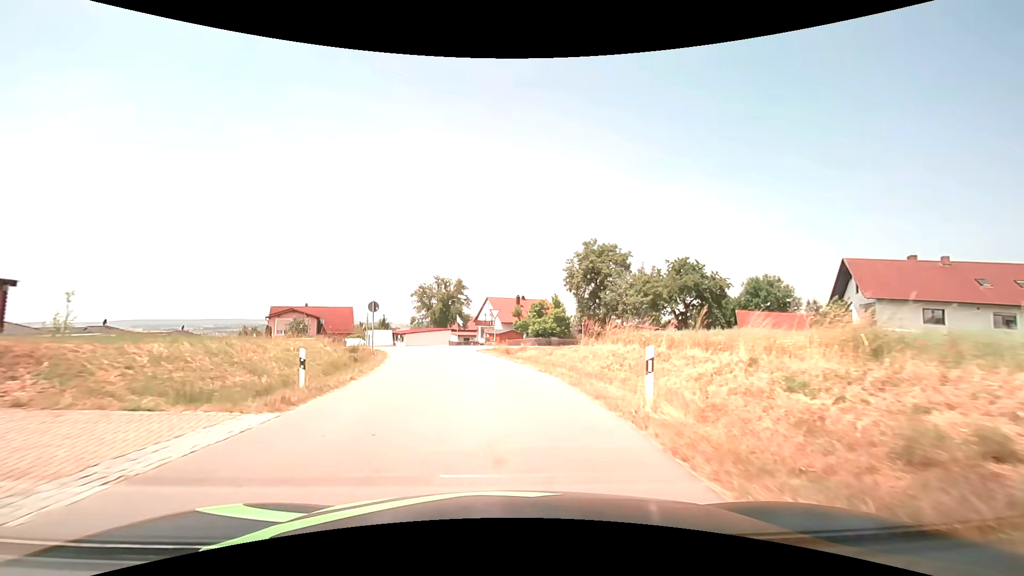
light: Day
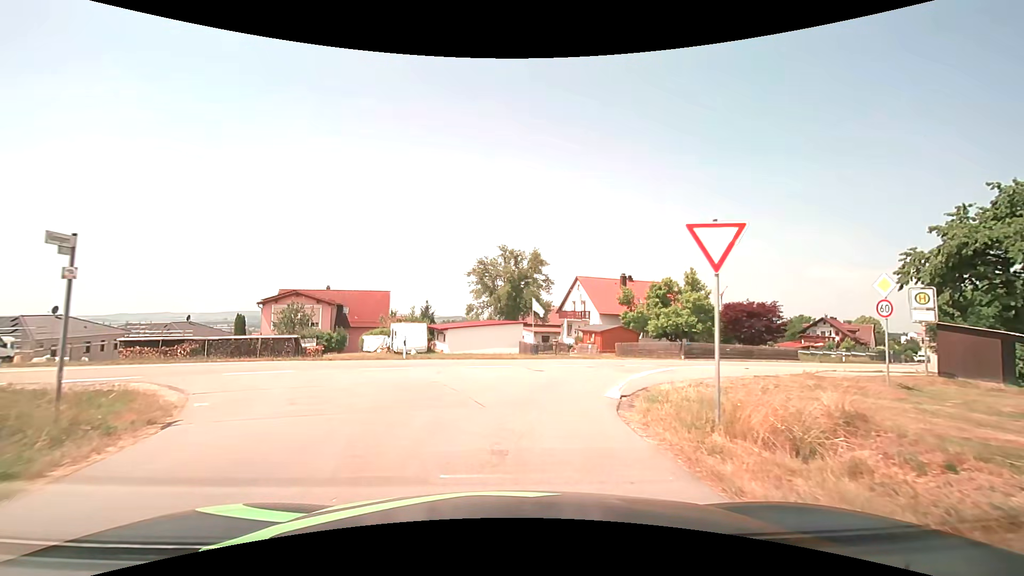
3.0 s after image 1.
(-2.2, +26.1) m; -8°
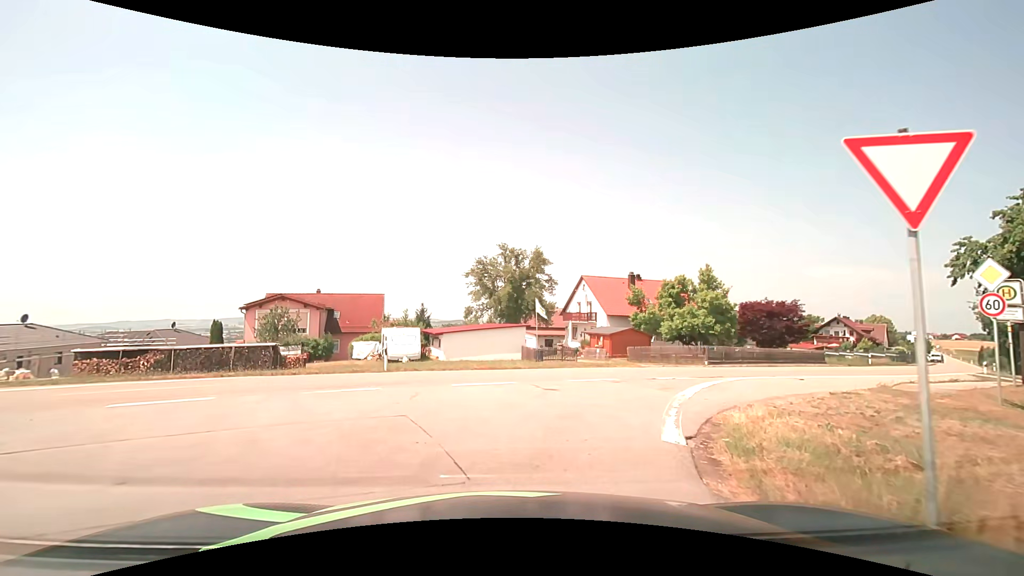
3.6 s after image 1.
(0.0, +3.3) m; 0°
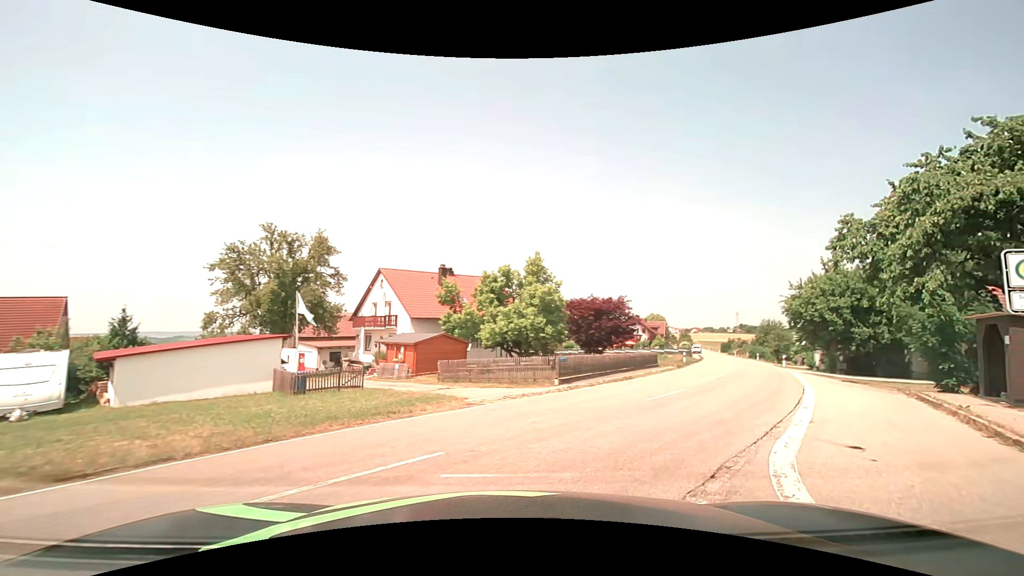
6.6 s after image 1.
(+1.4, +11.2) m; +22°
(+3, +10) (+8, +18) (+12, +27) (+17, +36) (+21, +45) (+25, +54) (+29, +63) (+33, +72) (+37, +82) (+41, +91) m
